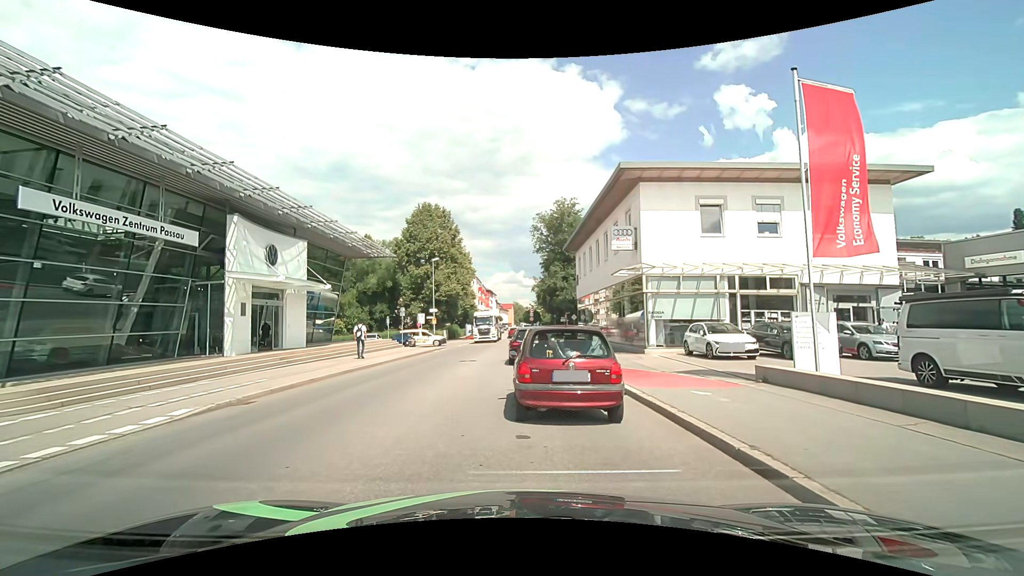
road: tertiary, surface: asphalt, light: Day
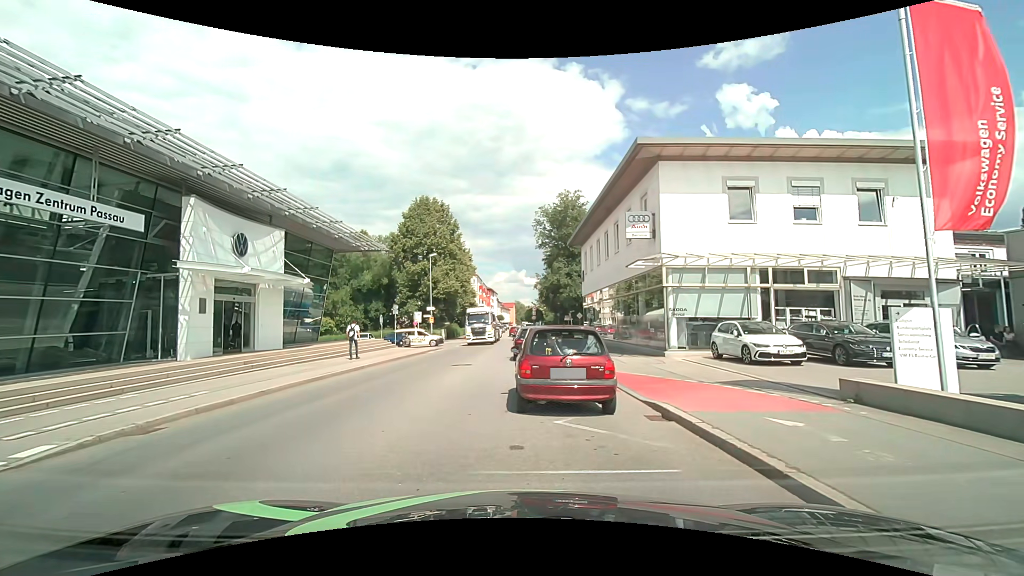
(0.0, +3.1) m; +1°
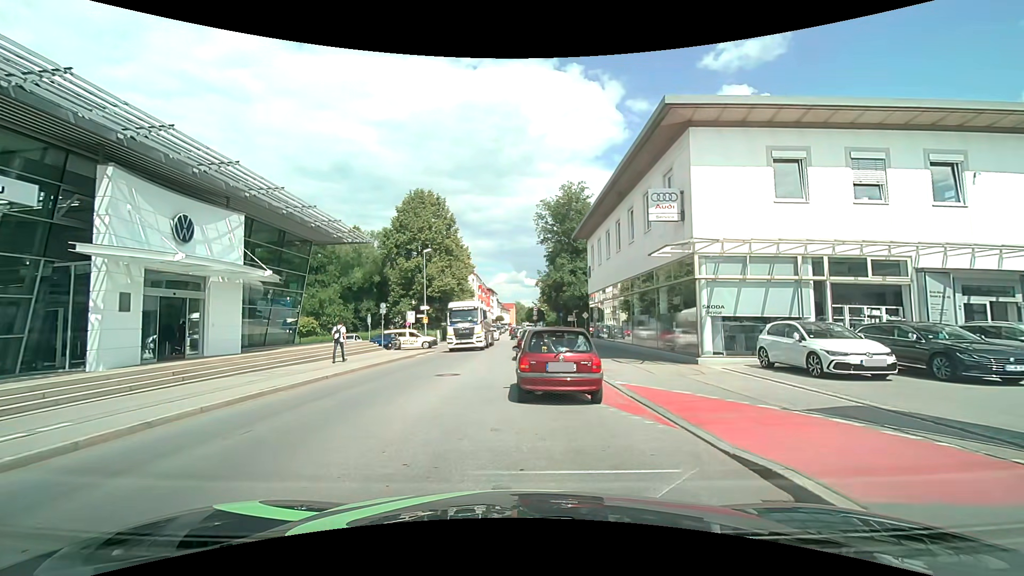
(0.0, +3.9) m; 0°
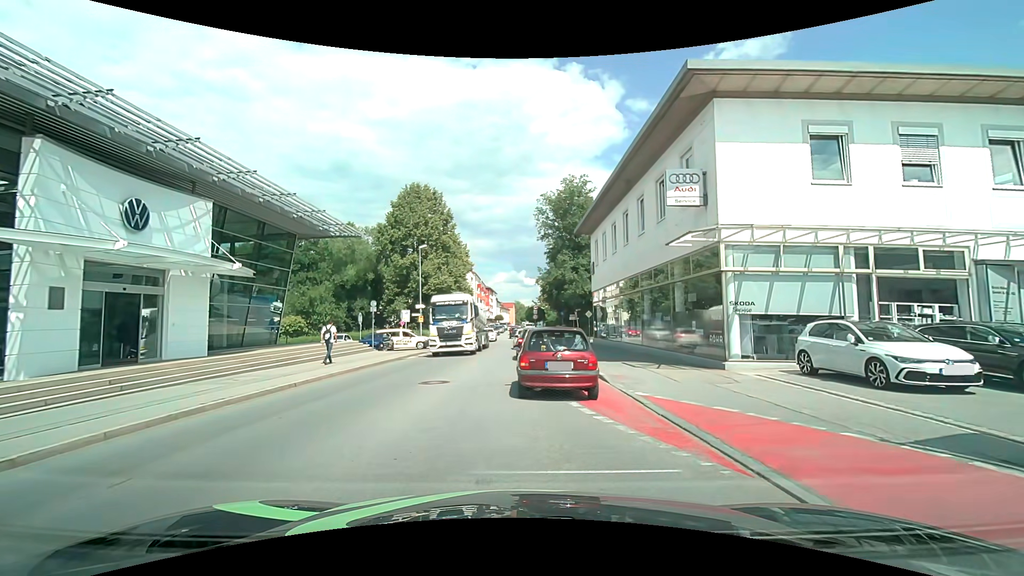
(0.0, +2.3) m; -1°
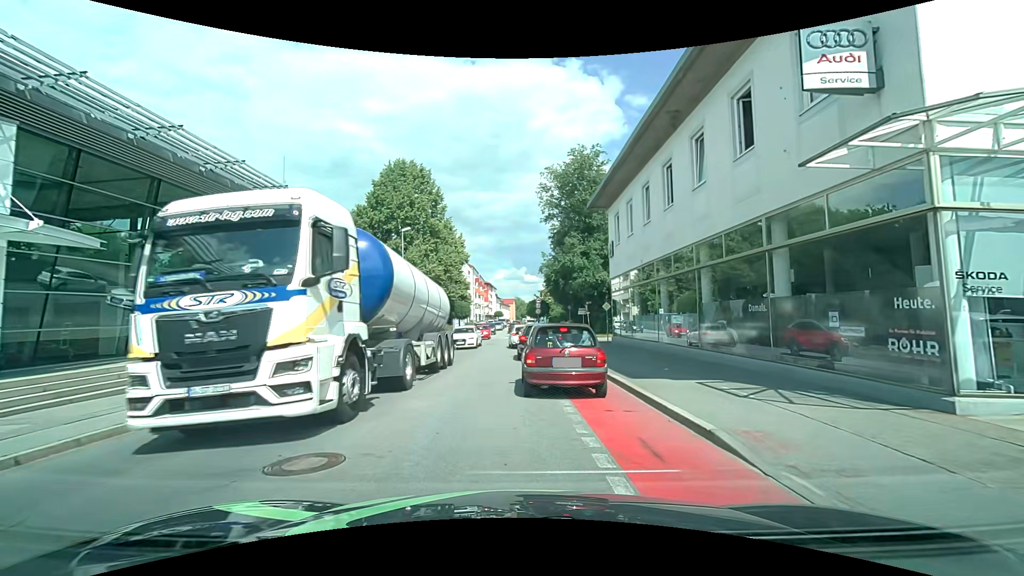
(0.0, +7.8) m; 0°
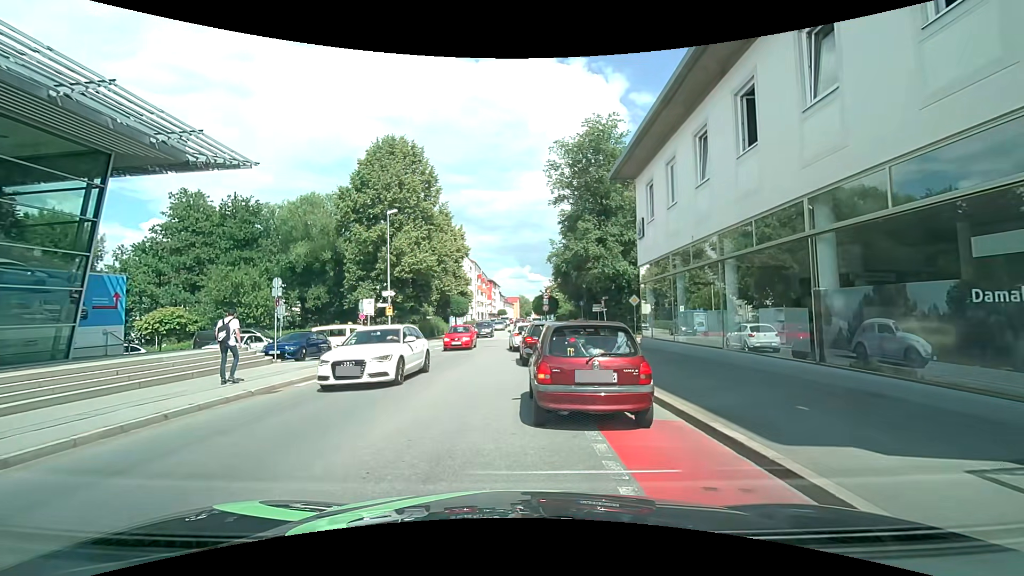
(0.0, +6.1) m; +2°
